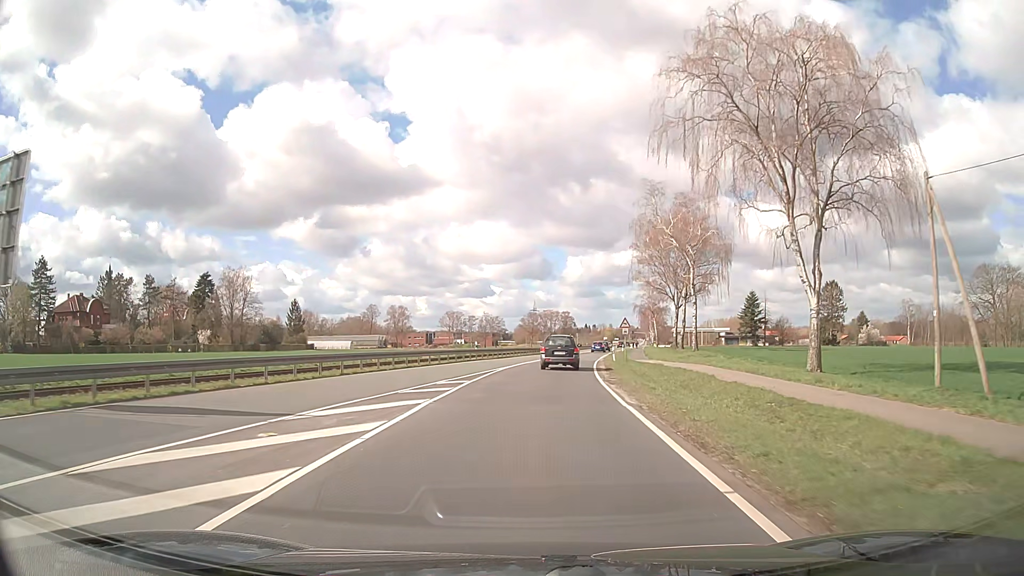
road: primary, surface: asphalt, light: Day
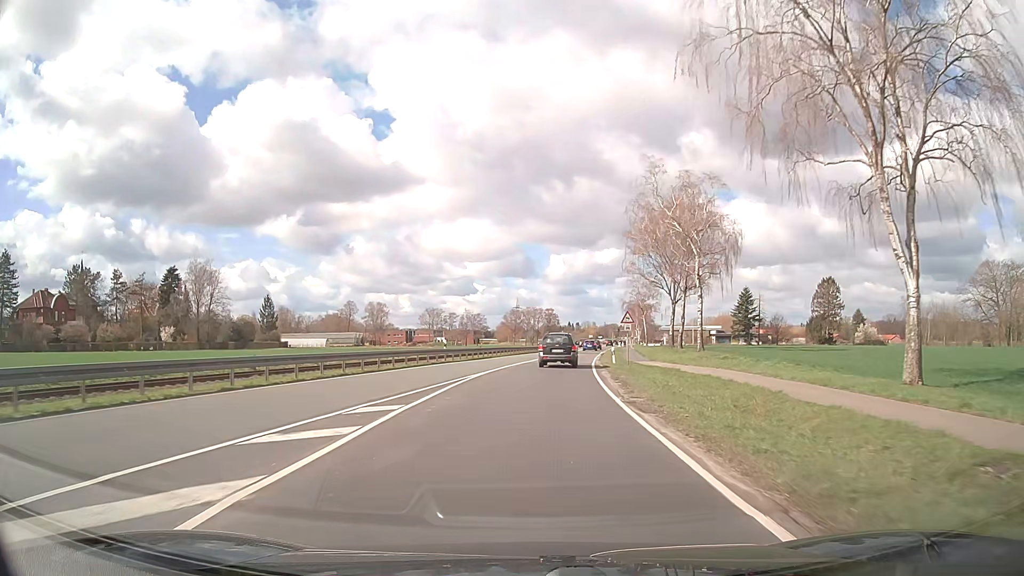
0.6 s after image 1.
(+0.1, +9.1) m; +1°
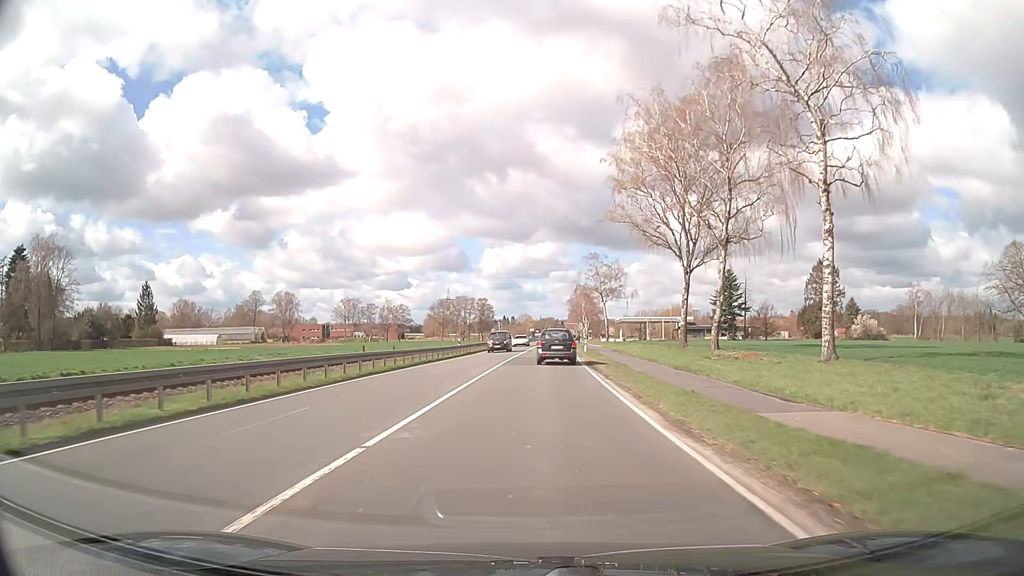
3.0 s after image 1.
(+1.6, +37.0) m; +5°
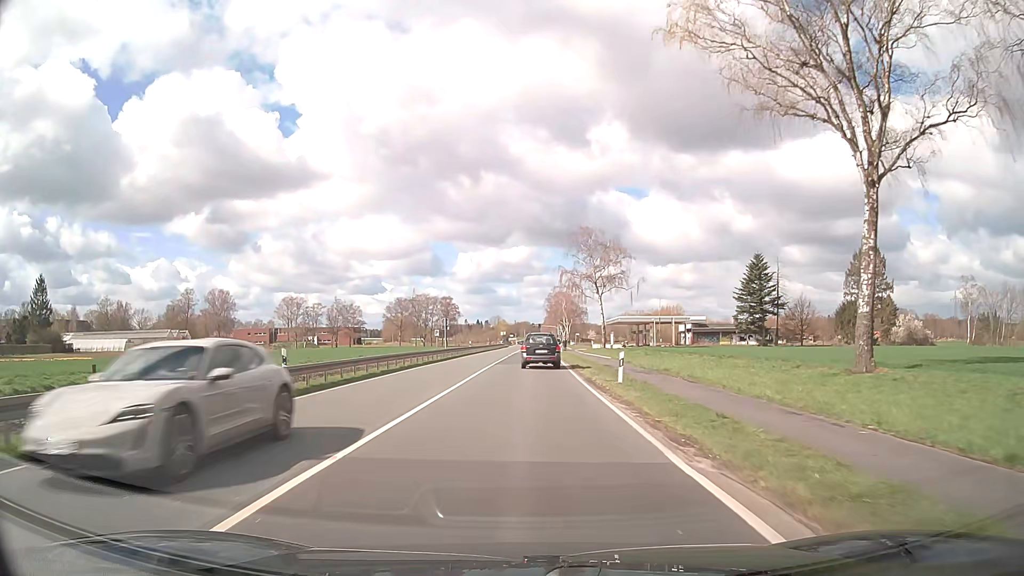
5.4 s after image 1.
(+1.0, +33.9) m; +2°
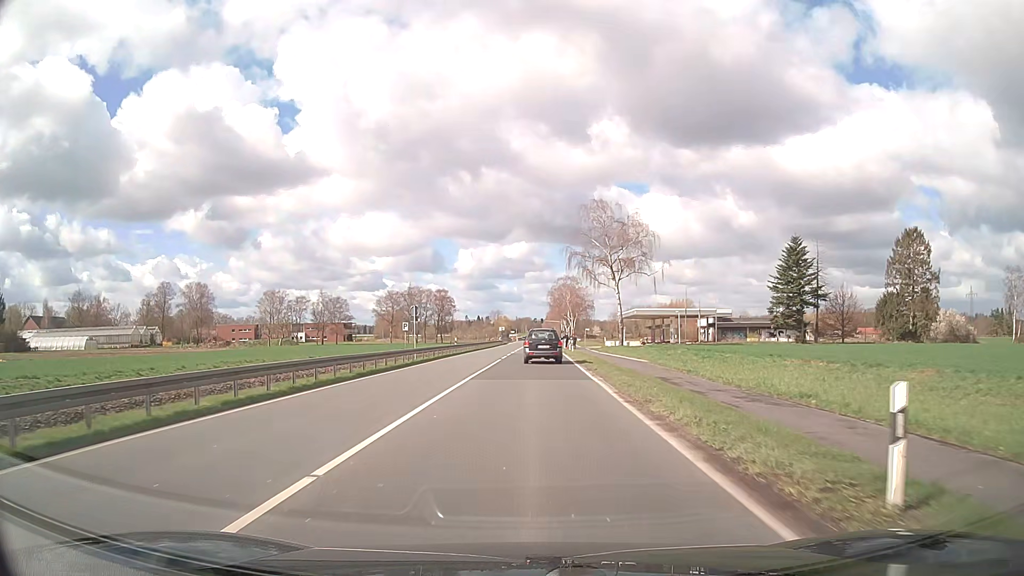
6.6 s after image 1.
(+0.1, +16.0) m; 0°
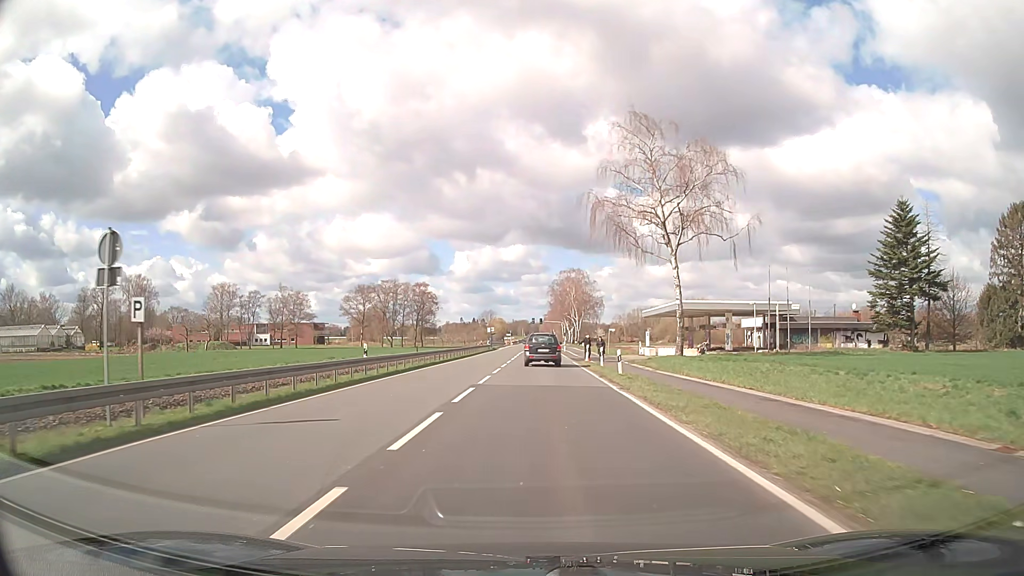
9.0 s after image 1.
(+0.2, +31.2) m; +1°
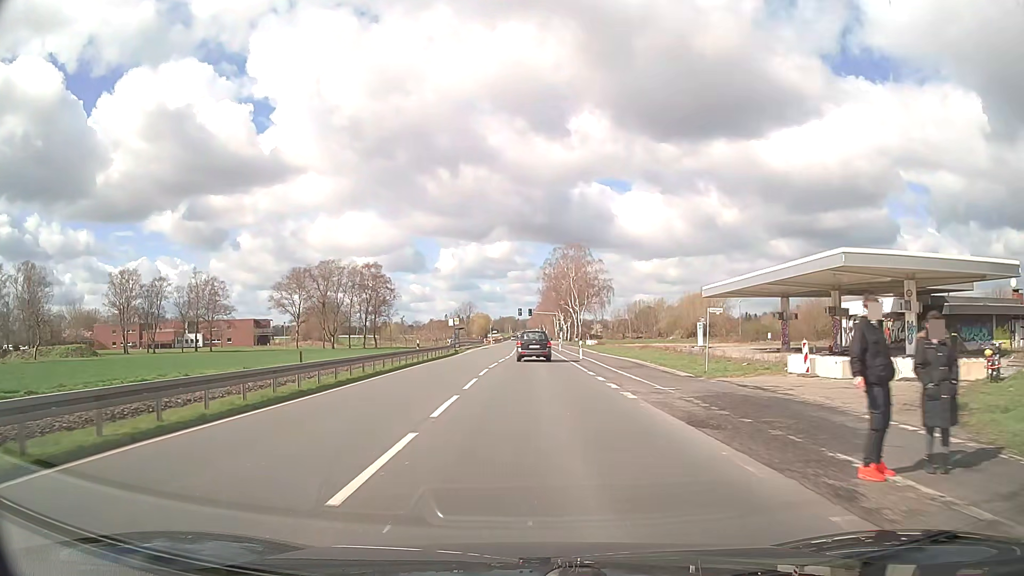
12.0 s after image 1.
(+0.4, +39.3) m; +1°
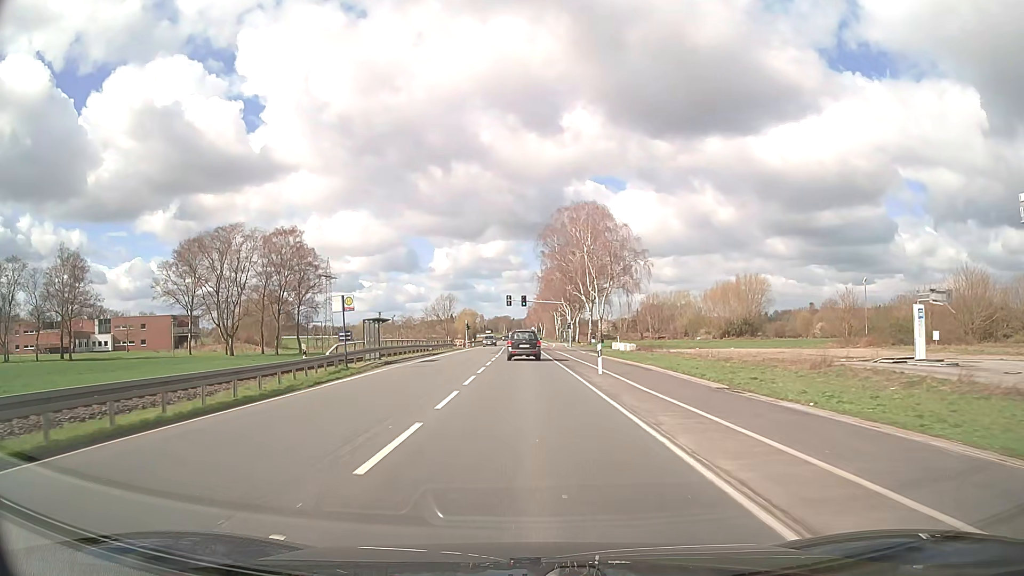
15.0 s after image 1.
(+0.4, +41.1) m; 0°
(0, +10) (0, +20) (0, +30) (0, +40) (0, +50) (-1, +60) (-1, +70) (-1, +80) (-1, +90) (-1, +100) m
